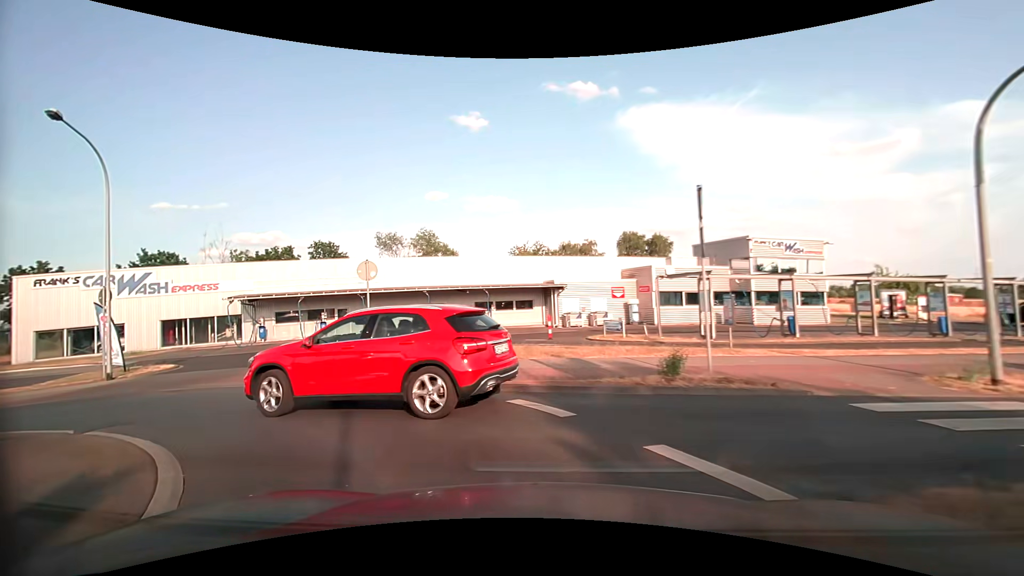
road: tertiary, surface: asphalt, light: Day
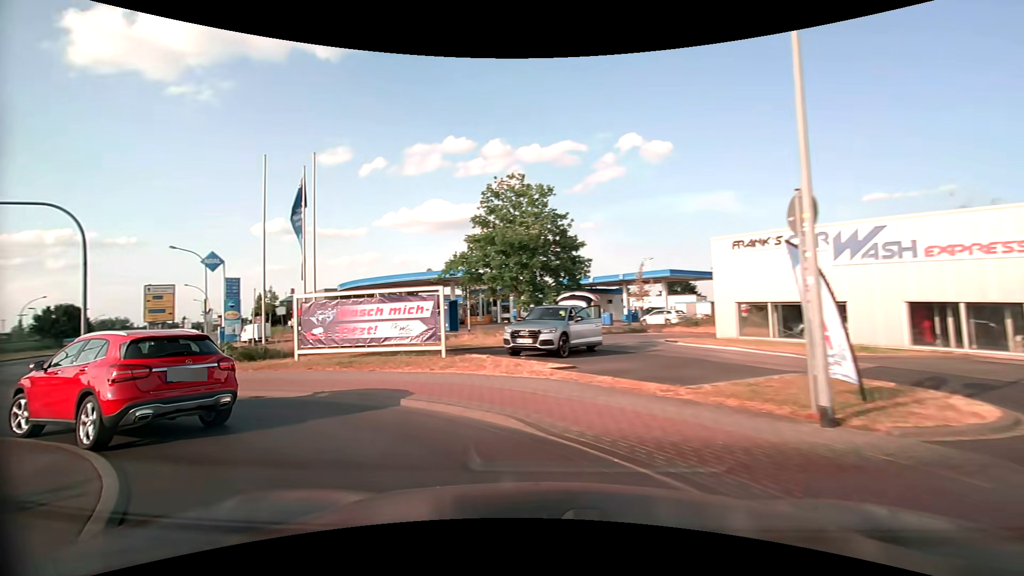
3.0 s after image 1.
(-7.0, +11.2) m; -70°
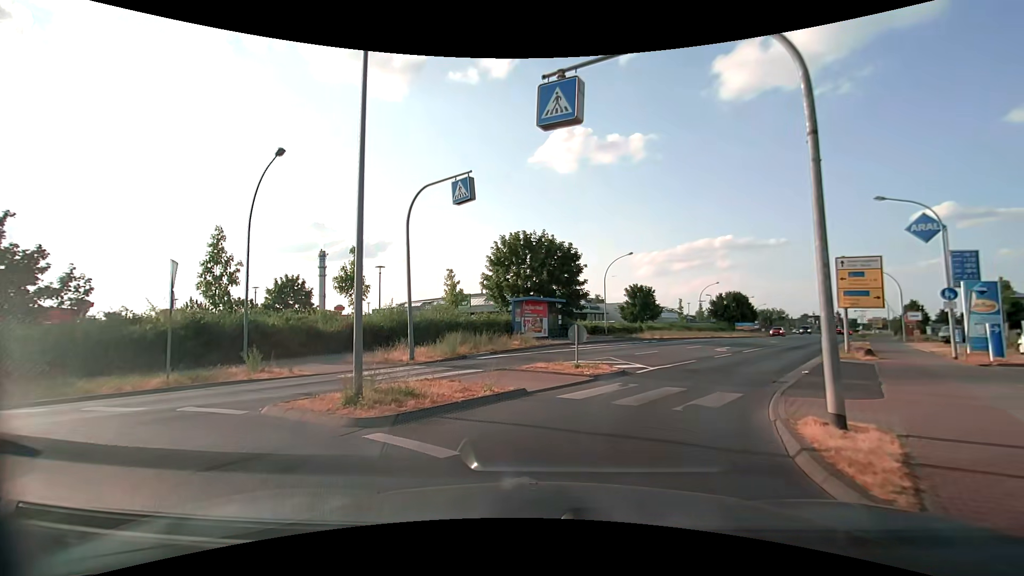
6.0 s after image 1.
(-9.2, +10.9) m; -65°
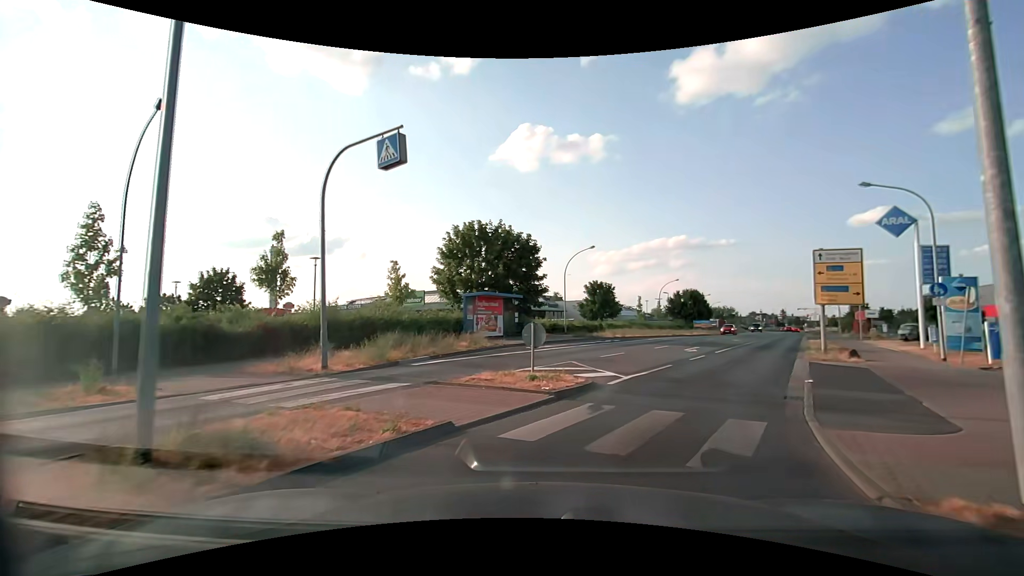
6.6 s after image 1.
(+0.1, +3.5) m; +3°
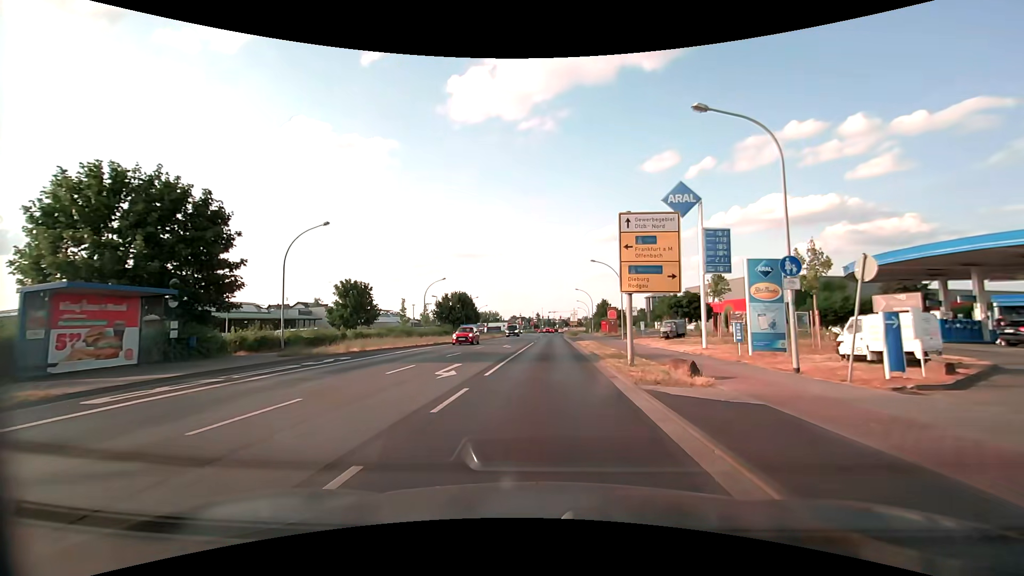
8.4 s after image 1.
(+3.1, +11.9) m; +26°
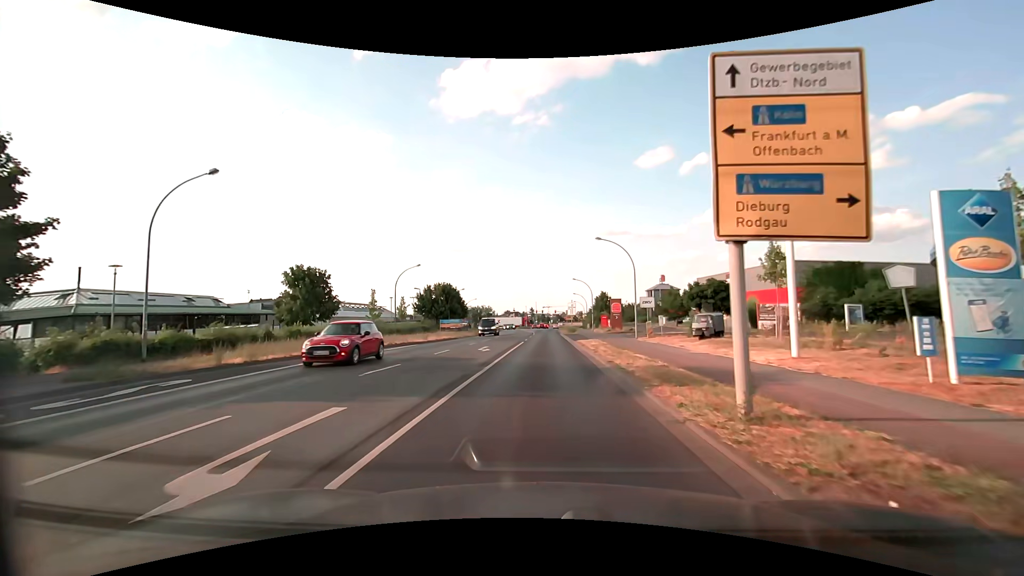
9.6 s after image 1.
(+0.1, +10.3) m; 0°
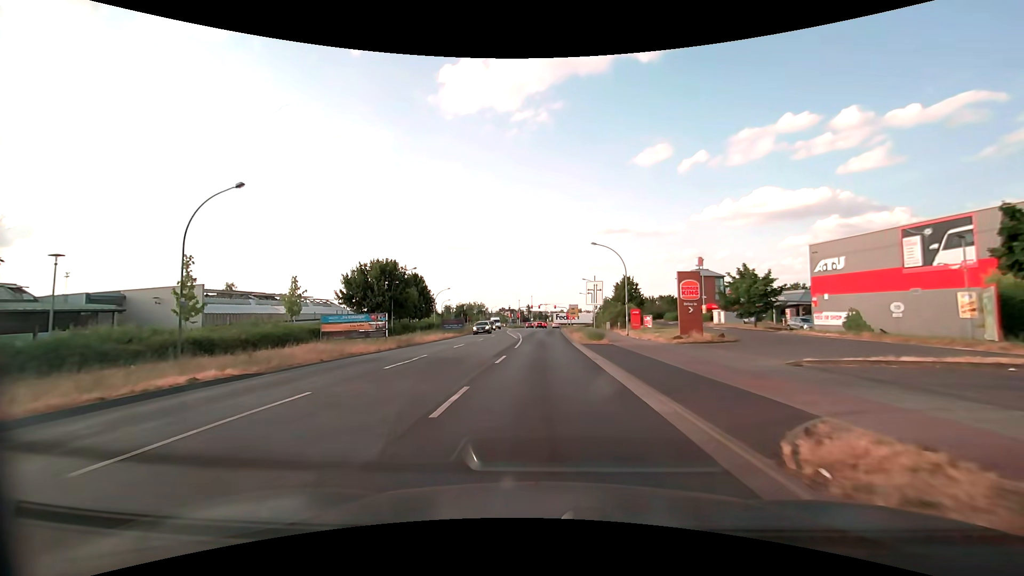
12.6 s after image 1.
(+0.1, +32.4) m; 0°
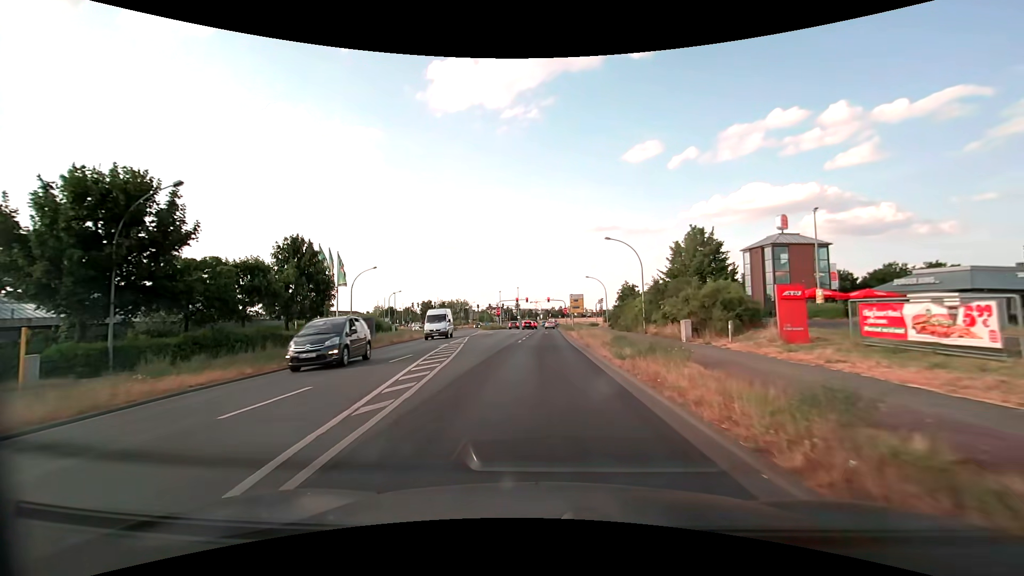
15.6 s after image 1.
(+0.1, +36.1) m; +1°
(0, +10) (0, +20) (0, +30) (0, +40) (+1, +50) (+1, +60) (+1, +70) (+1, +80) (+1, +90) (+1, +100) m
